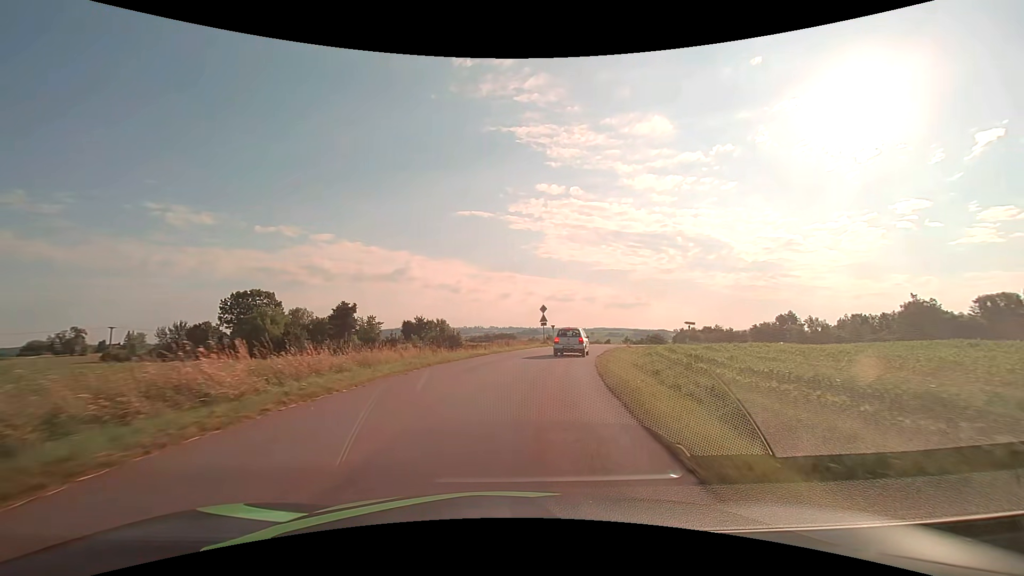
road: tertiary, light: Day
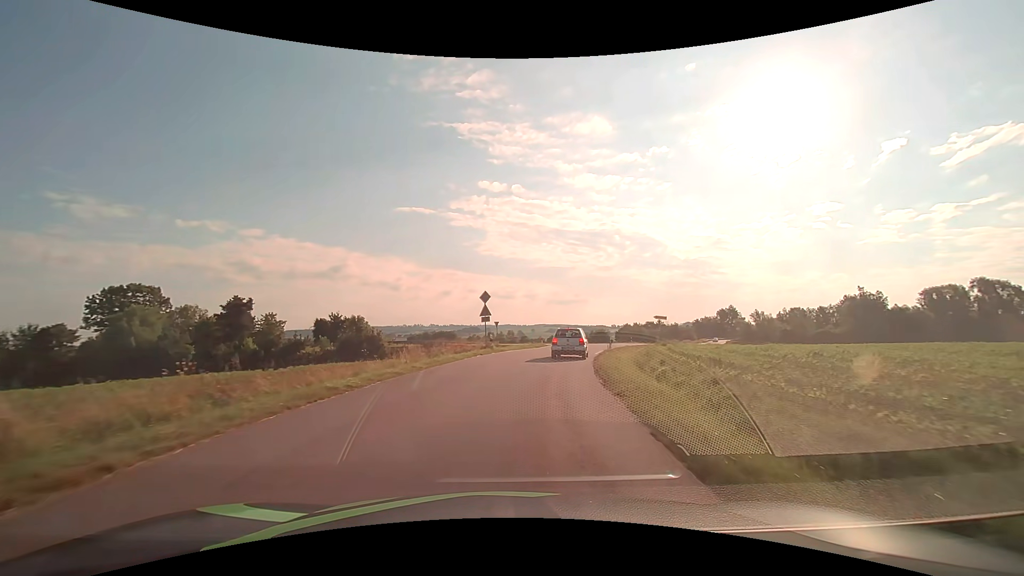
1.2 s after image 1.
(+0.8, +14.5) m; +7°
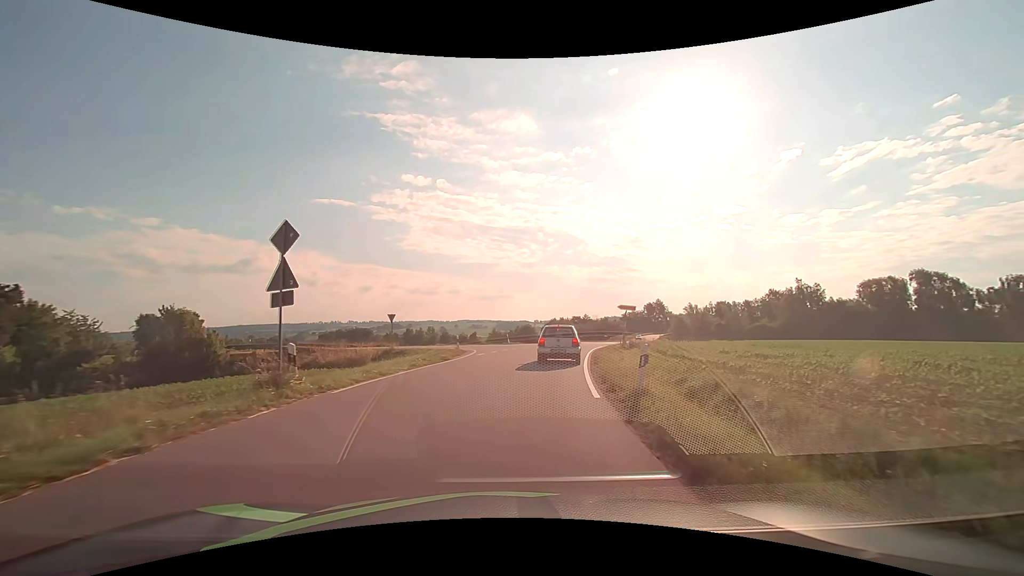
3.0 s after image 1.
(+1.6, +19.1) m; +9°
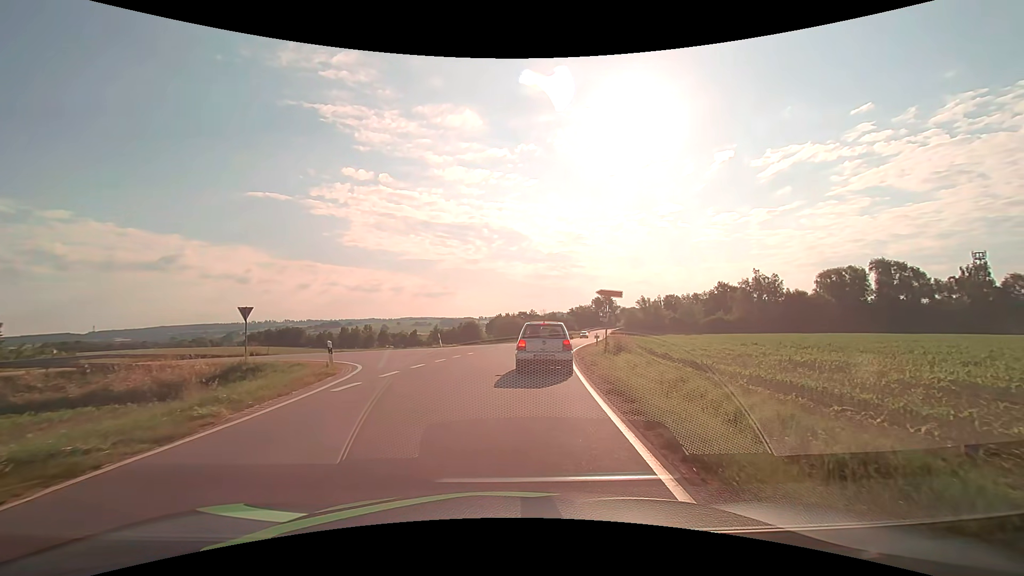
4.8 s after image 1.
(+0.7, +13.7) m; +6°
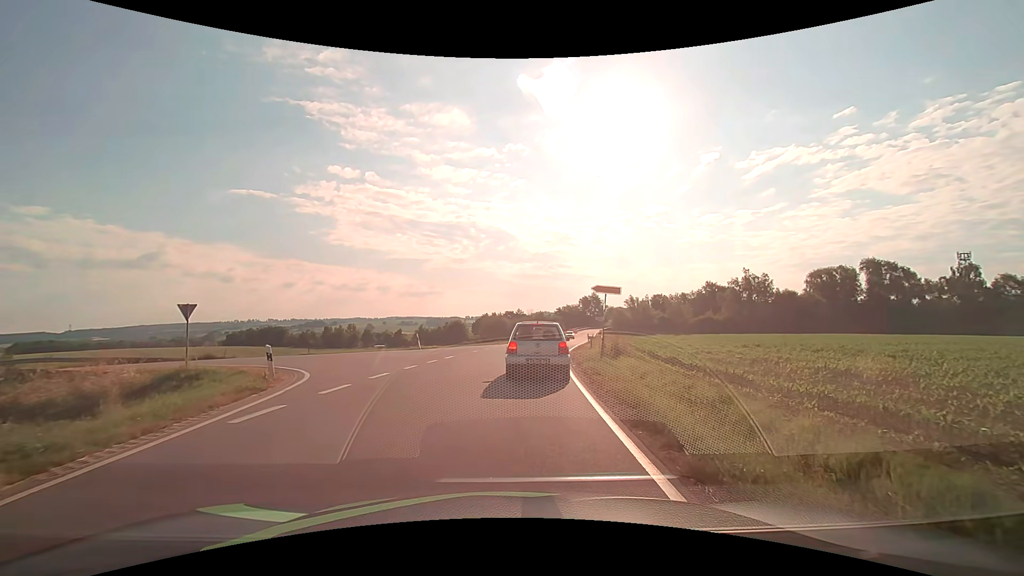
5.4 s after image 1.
(0.0, +3.1) m; +2°
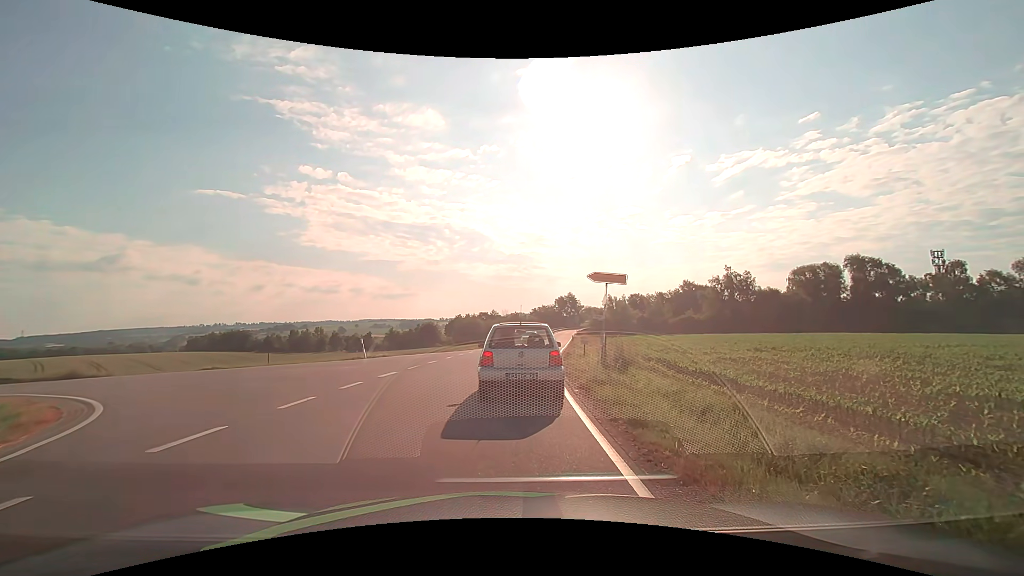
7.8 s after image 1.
(+0.2, +6.7) m; +3°
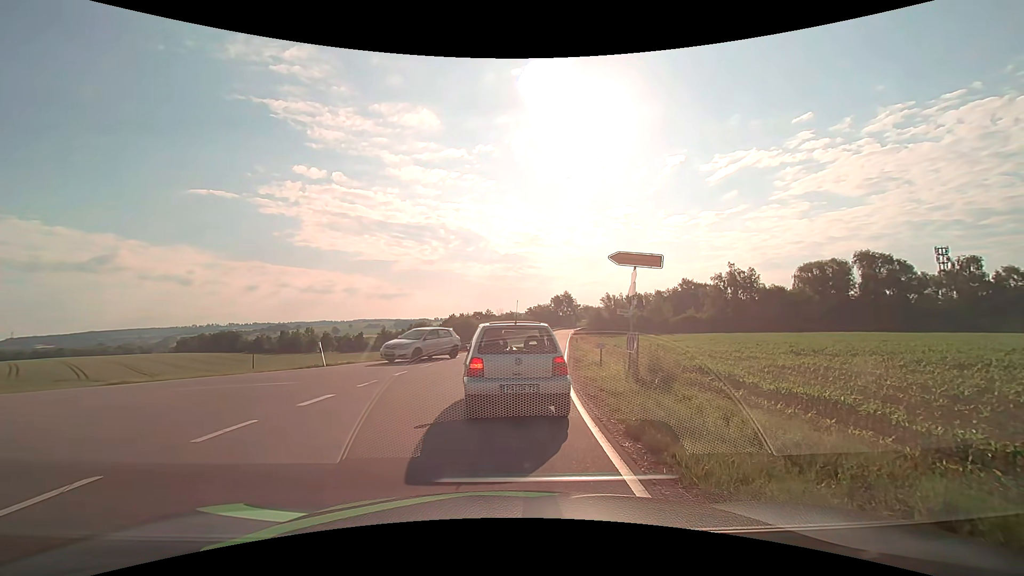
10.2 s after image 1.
(0.0, +5.3) m; +1°
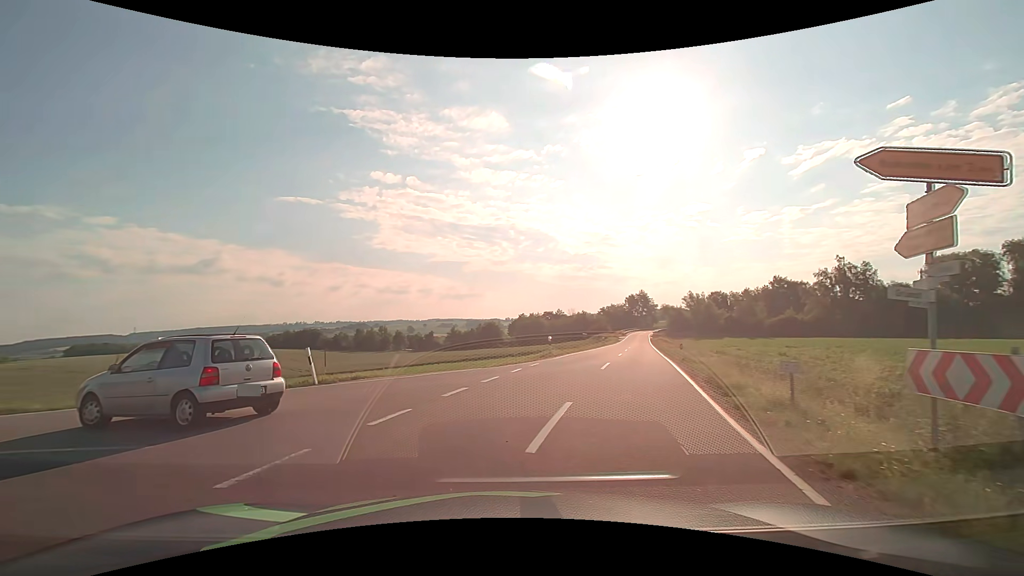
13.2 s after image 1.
(-0.2, +8.5) m; -8°
(-4, +9) (-13, +12) (-23, +13) (-33, +15) (-43, +16) (-53, +18) (-63, +19) (-73, +21) (-83, +22) (-92, +24) m
